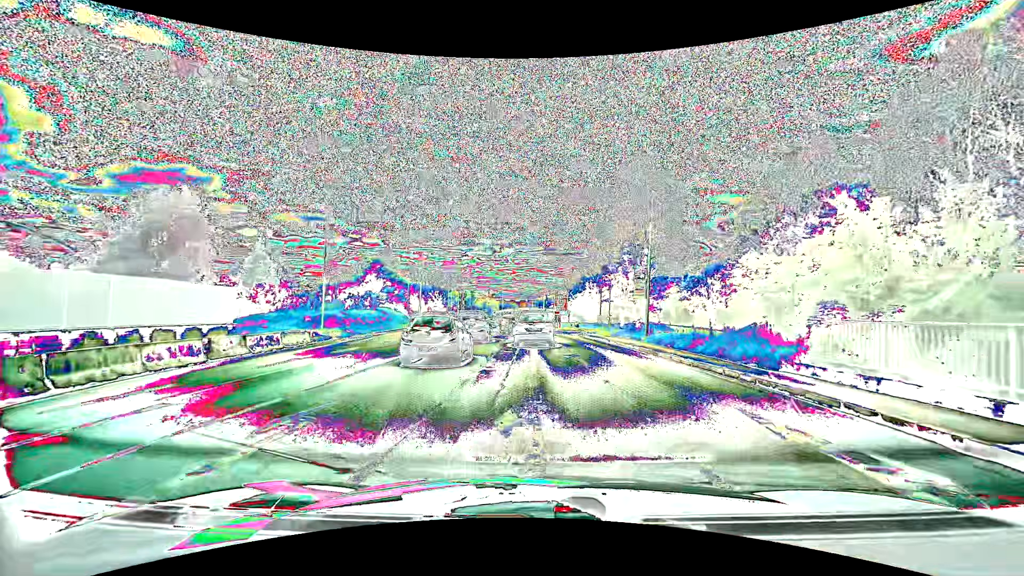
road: primary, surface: asphalt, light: Day
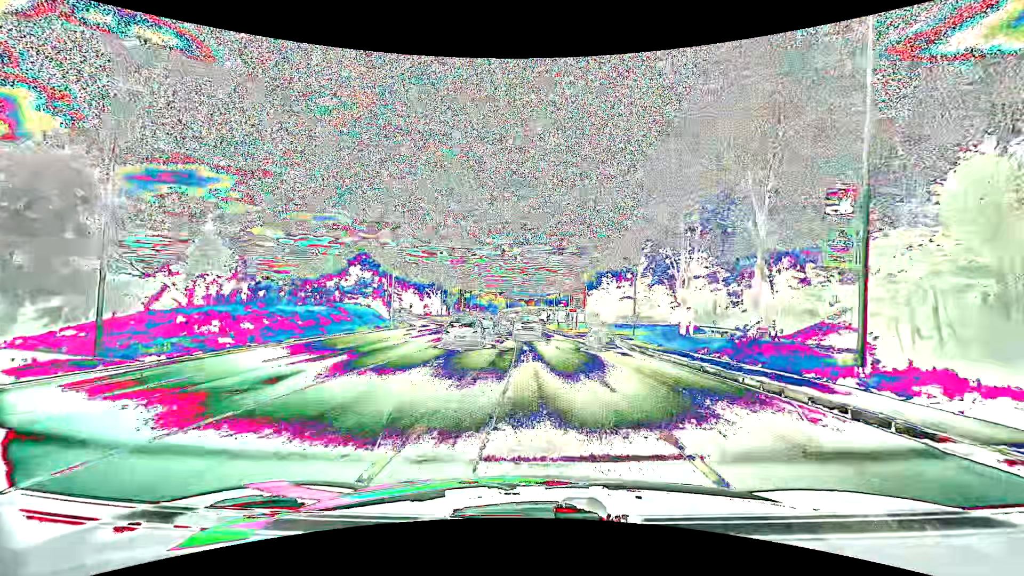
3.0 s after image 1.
(+0.1, +17.3) m; 0°
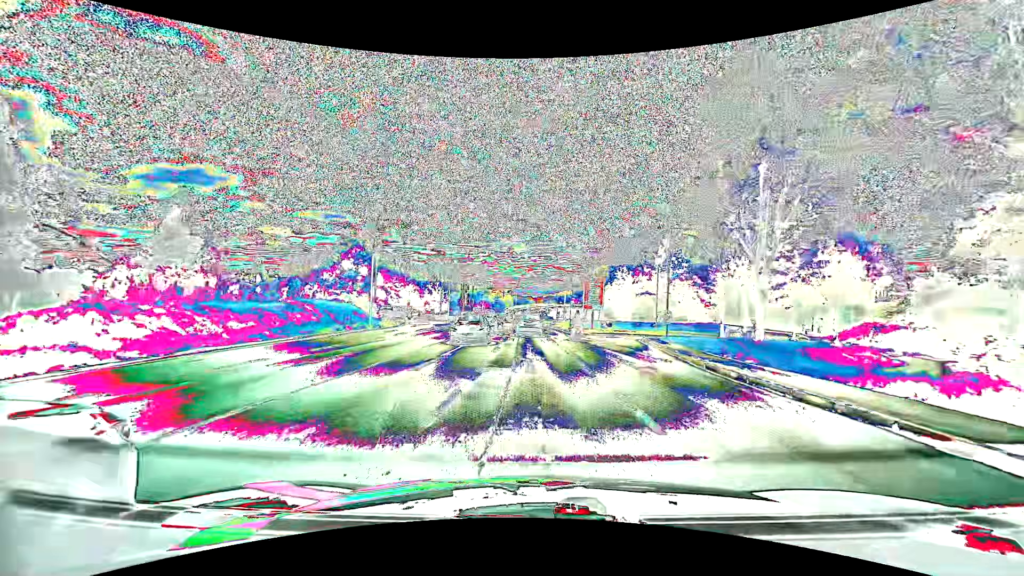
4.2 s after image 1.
(-0.1, +9.2) m; -1°
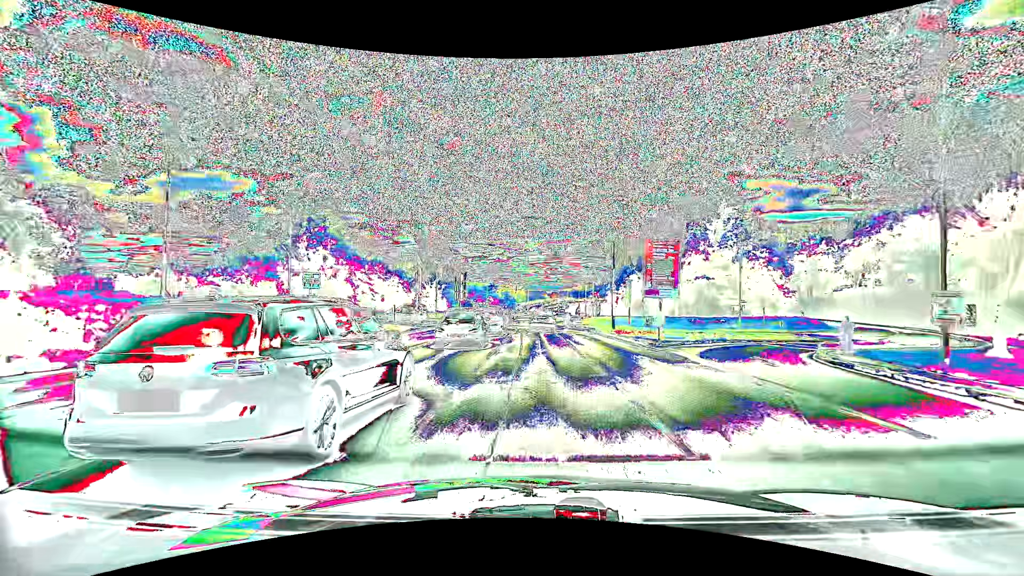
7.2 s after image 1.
(-0.5, +25.1) m; -1°
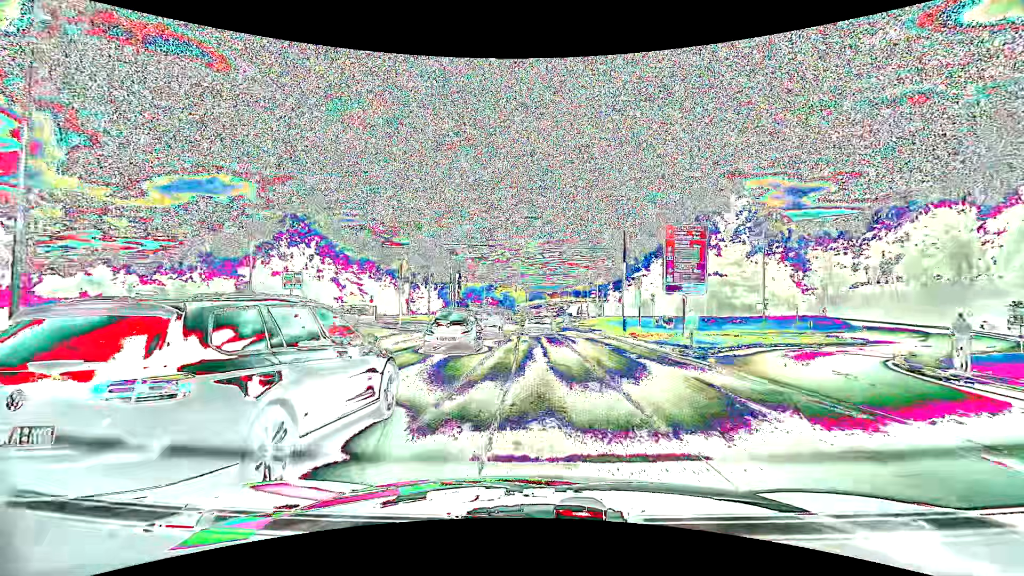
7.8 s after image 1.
(0.0, +5.0) m; 0°
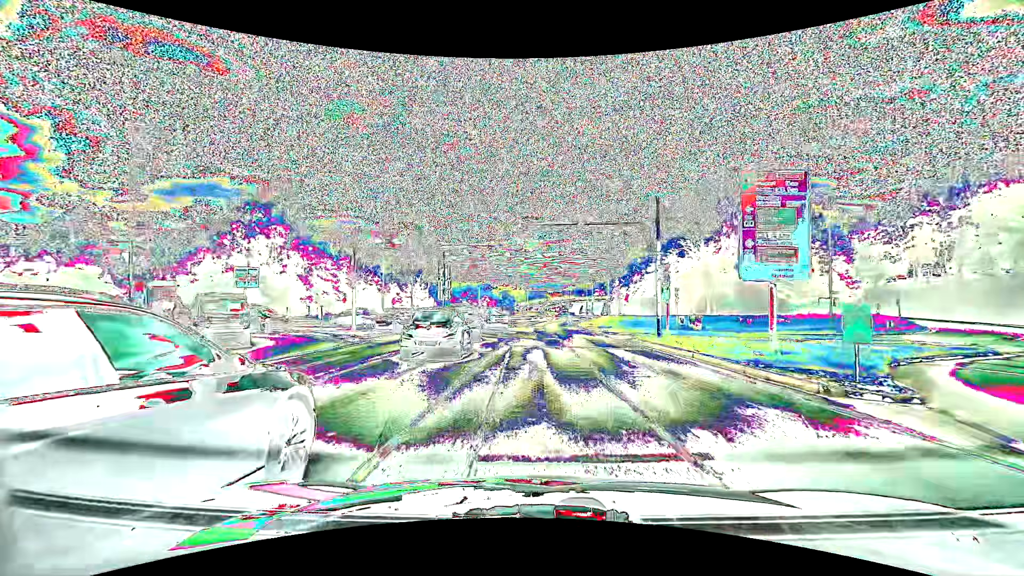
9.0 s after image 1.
(0.0, +9.7) m; 0°
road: primary_link
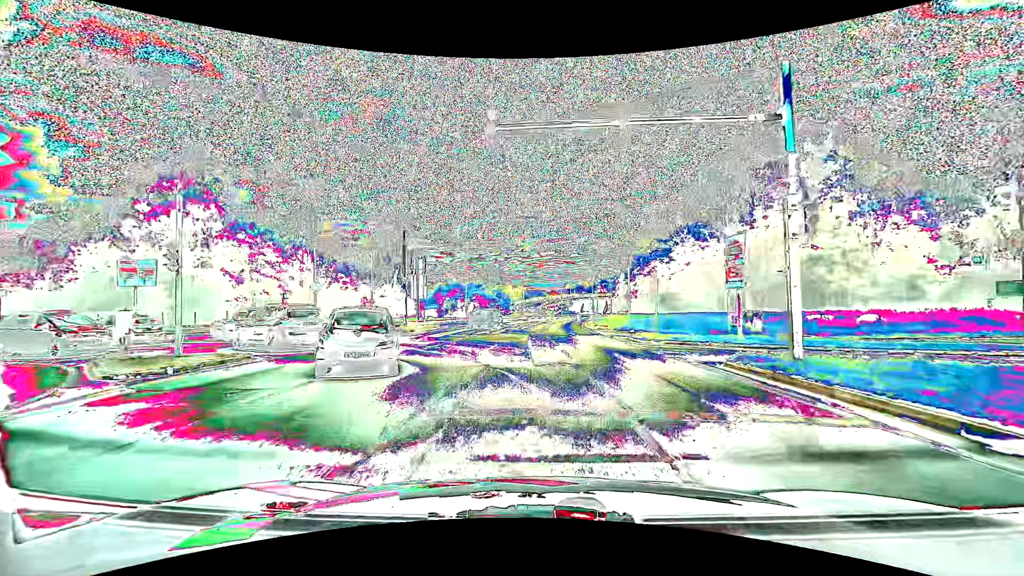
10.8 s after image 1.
(0.0, +13.4) m; 0°
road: primary
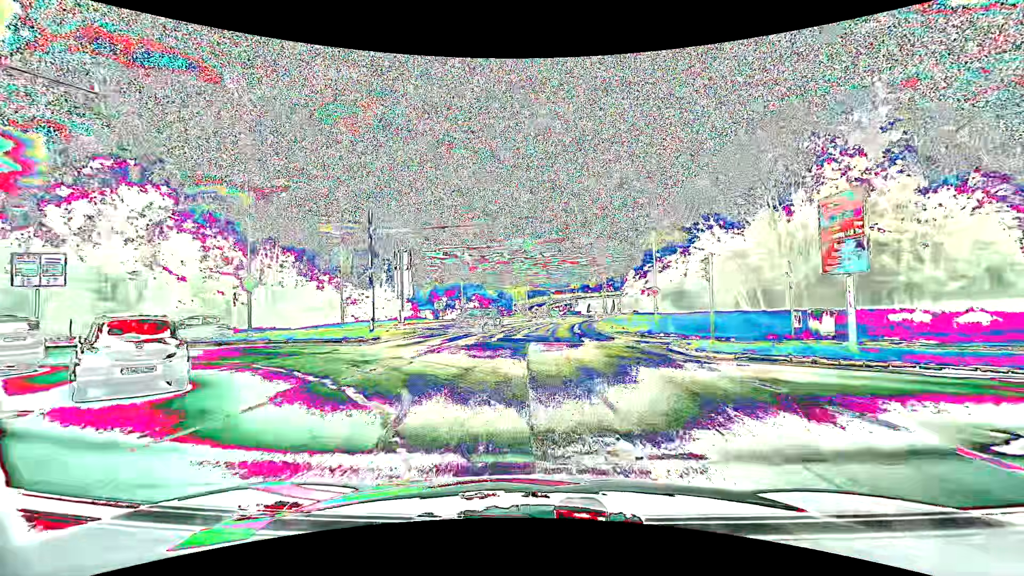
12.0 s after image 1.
(0.0, +7.8) m; 0°
(-1, +10) (-7, +17) (-17, +20) (-27, +21) (-37, +22) (-47, +23) (-57, +25) (-67, +26) (-76, +28) (-86, +30) m
